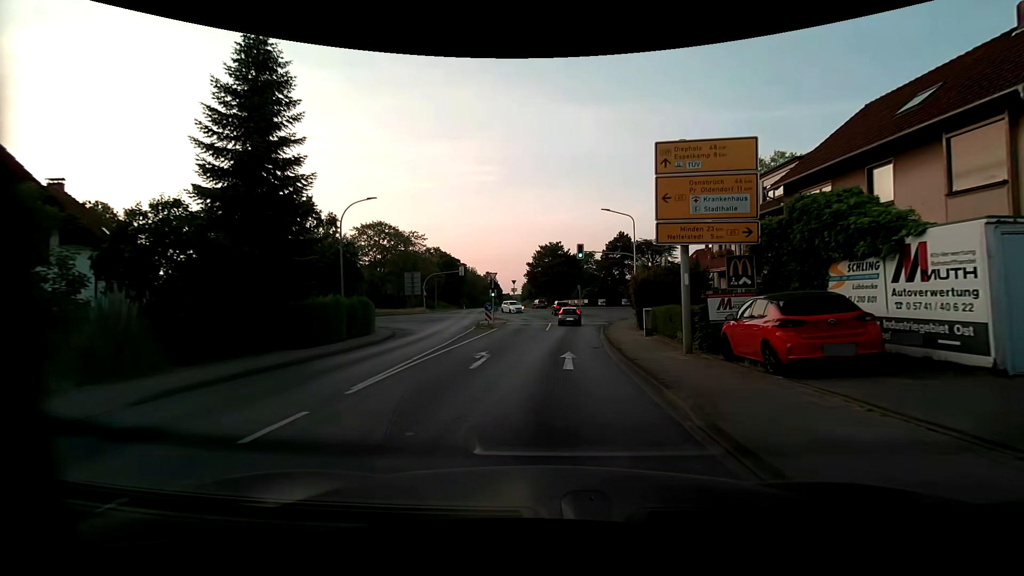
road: primary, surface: asphalt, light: Day
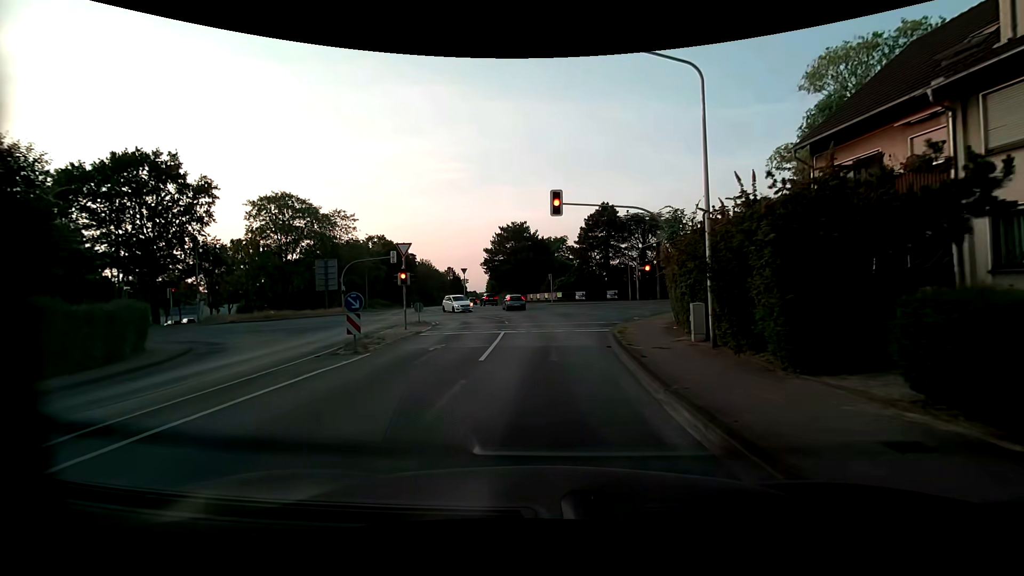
(+0.7, +19.5) m; +3°
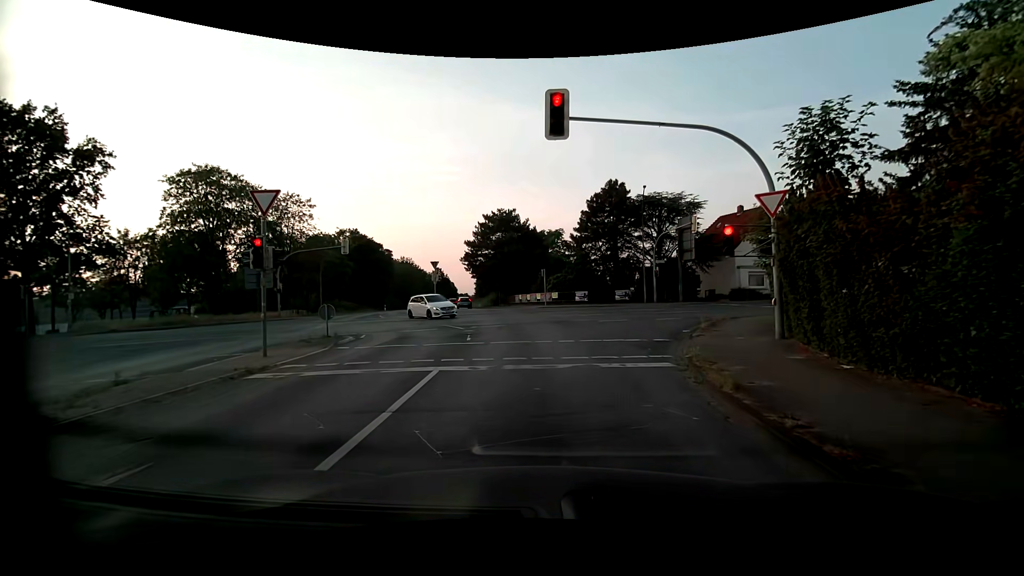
(+0.1, +11.8) m; +1°
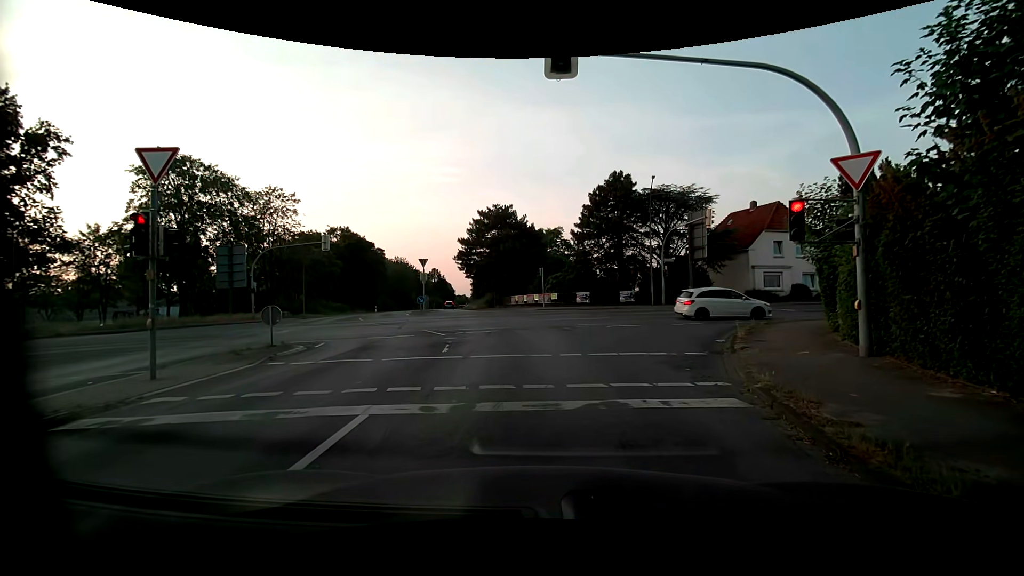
(0.0, +3.5) m; +1°
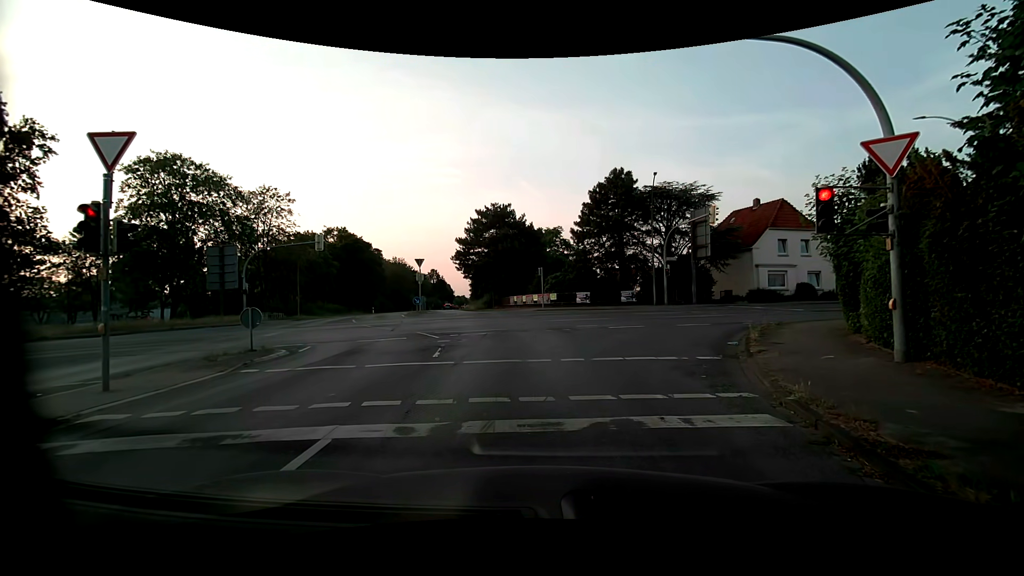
(0.0, +1.0) m; 0°
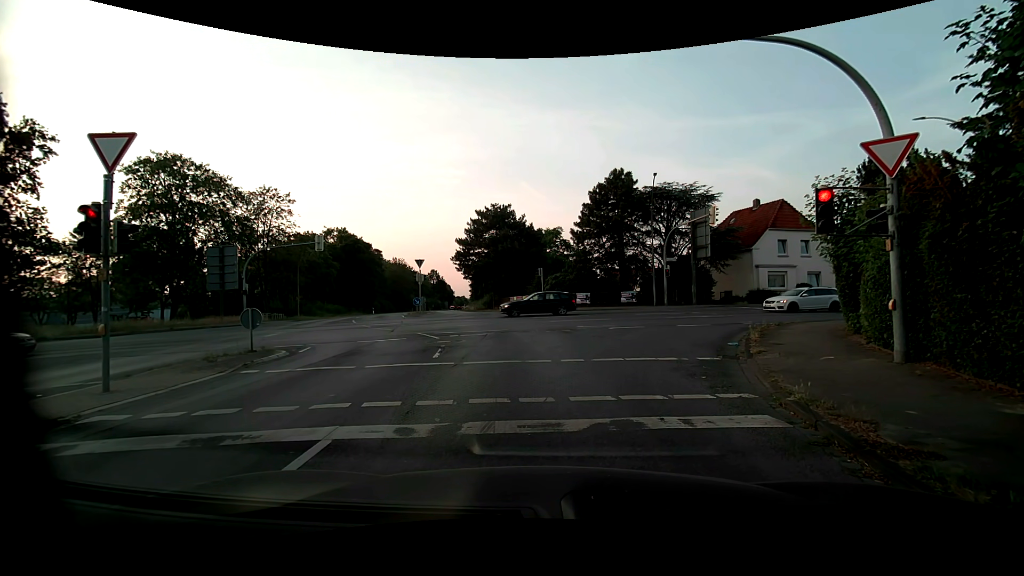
(0.0, +0.1) m; 0°
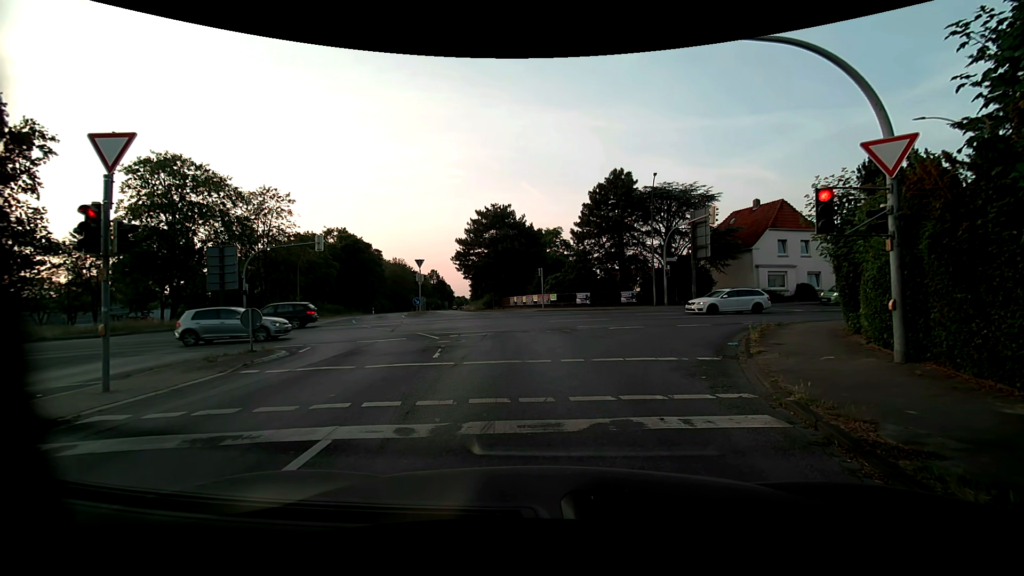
(0.0, 0.0) m; 0°
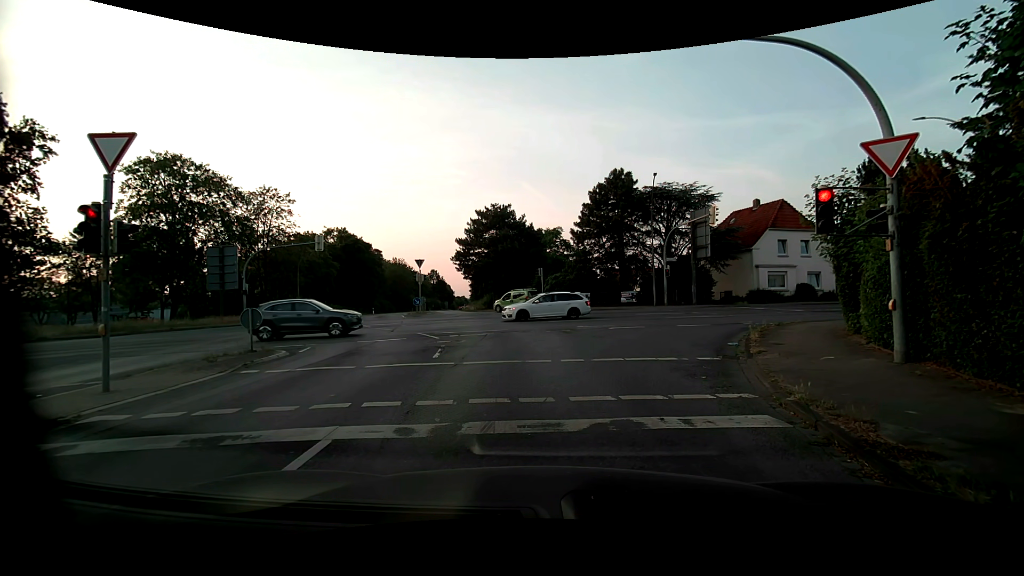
(0.0, 0.0) m; 0°
(0, +10) (-1, +20) (-3, +30) (-5, +39) (-8, +49) (-11, +59) (-13, +68) (-16, +78) (-18, +88) (-20, +98) m
